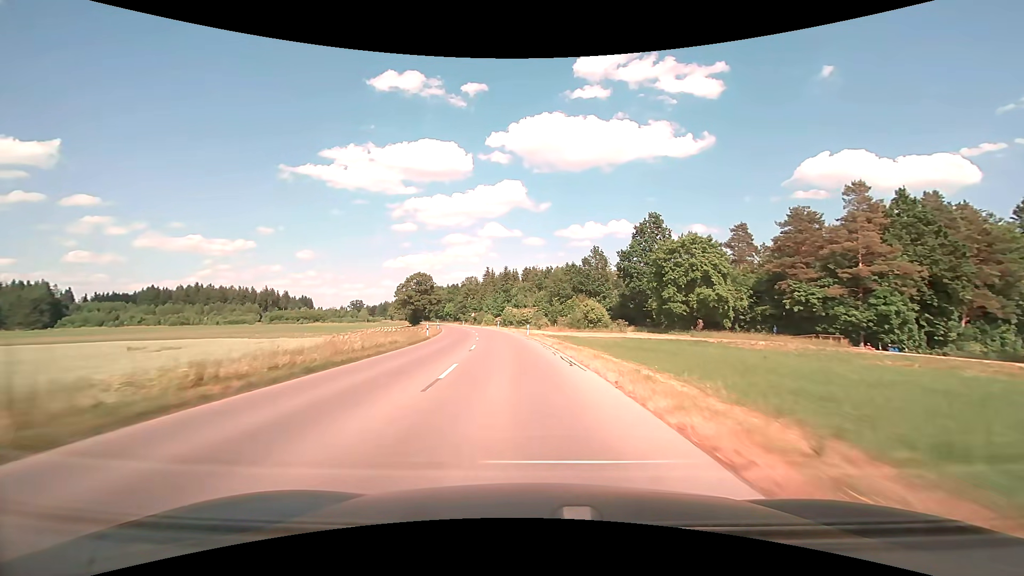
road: tertiary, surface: asphalt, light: Day
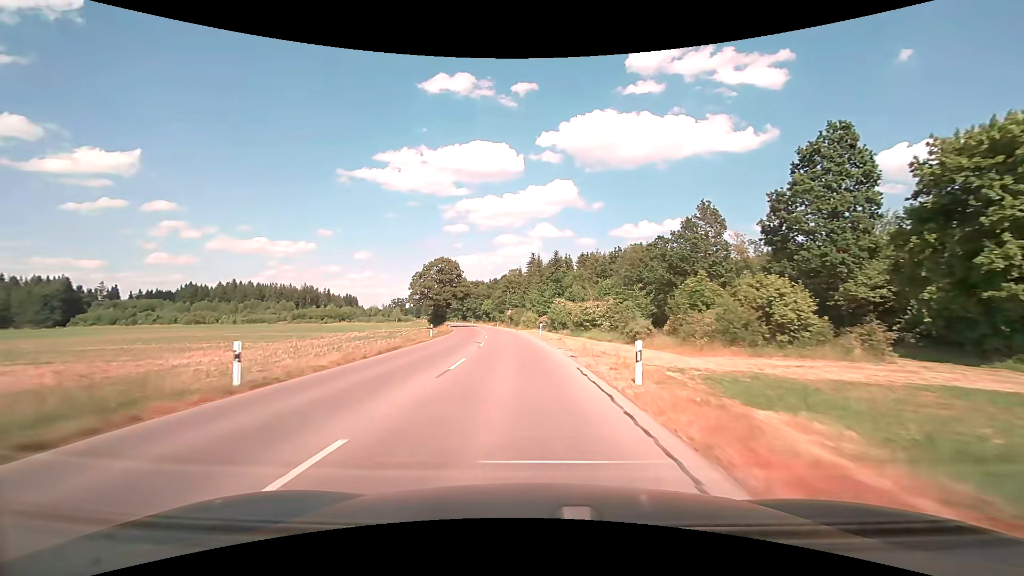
(-1.6, +33.9) m; -6°
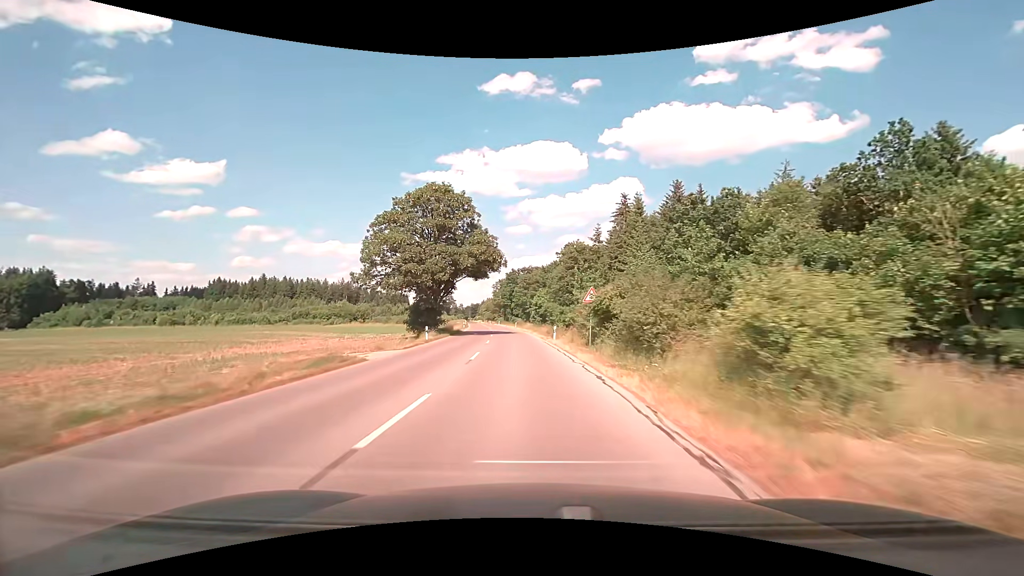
(-3.8, +56.5) m; -7°
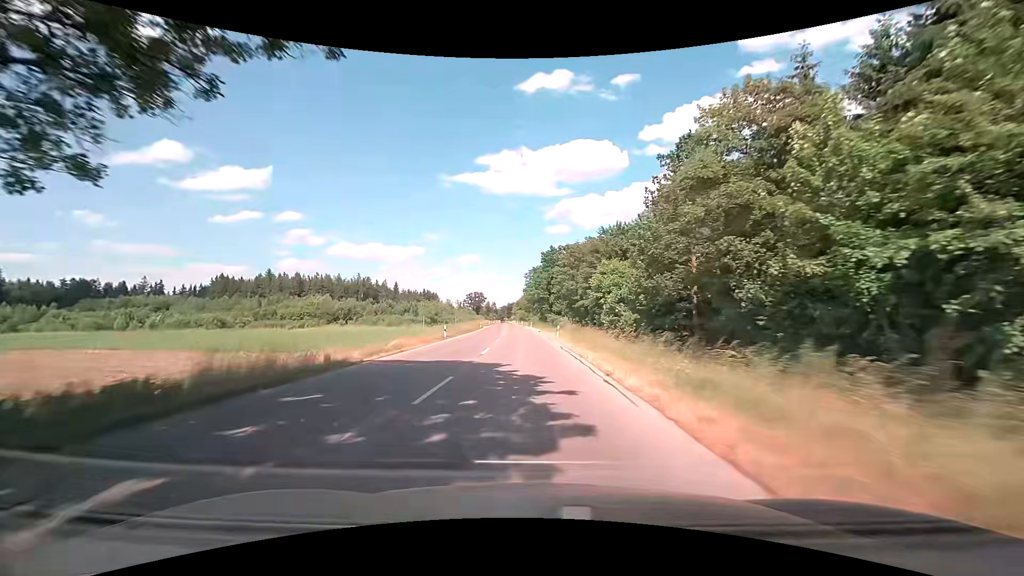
(-2.0, +46.0) m; -5°
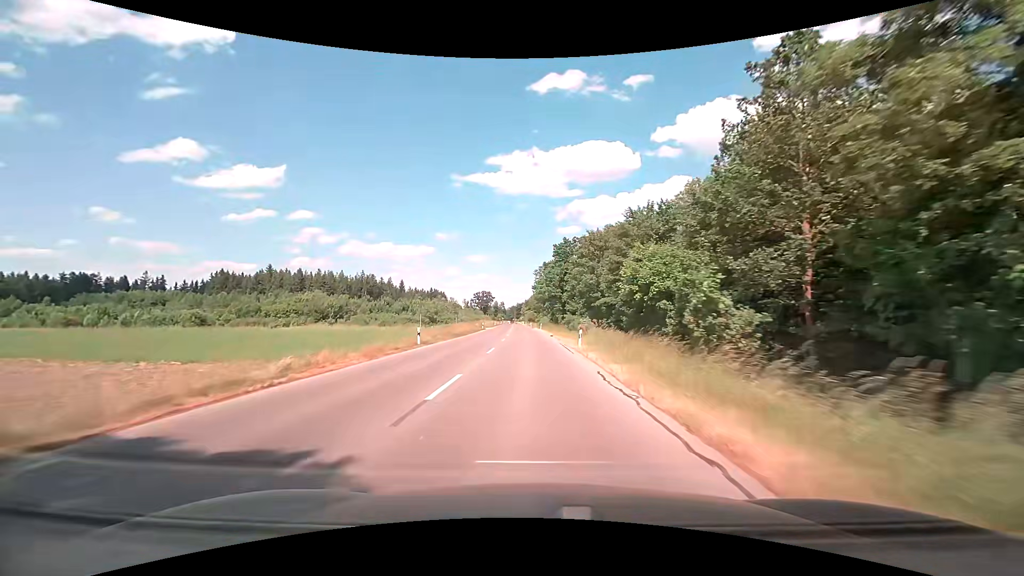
(-0.1, +11.7) m; -2°
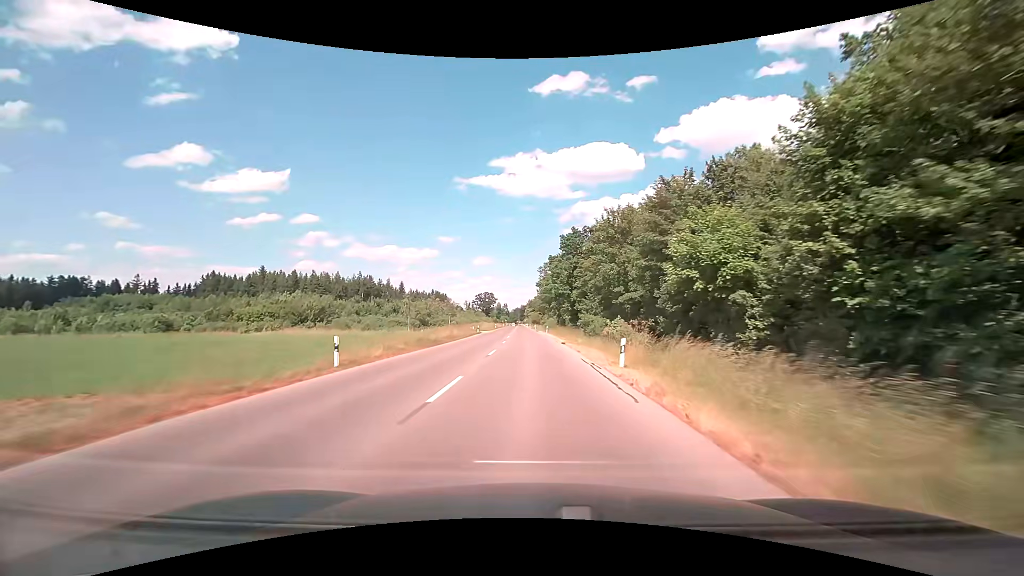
(0.0, +11.9) m; 0°
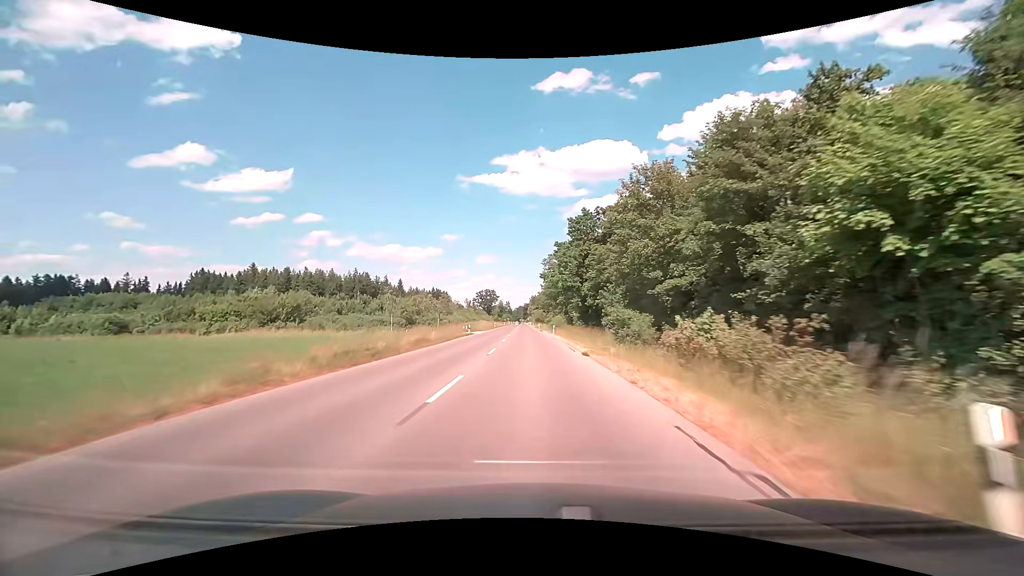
(0.0, +12.0) m; 0°
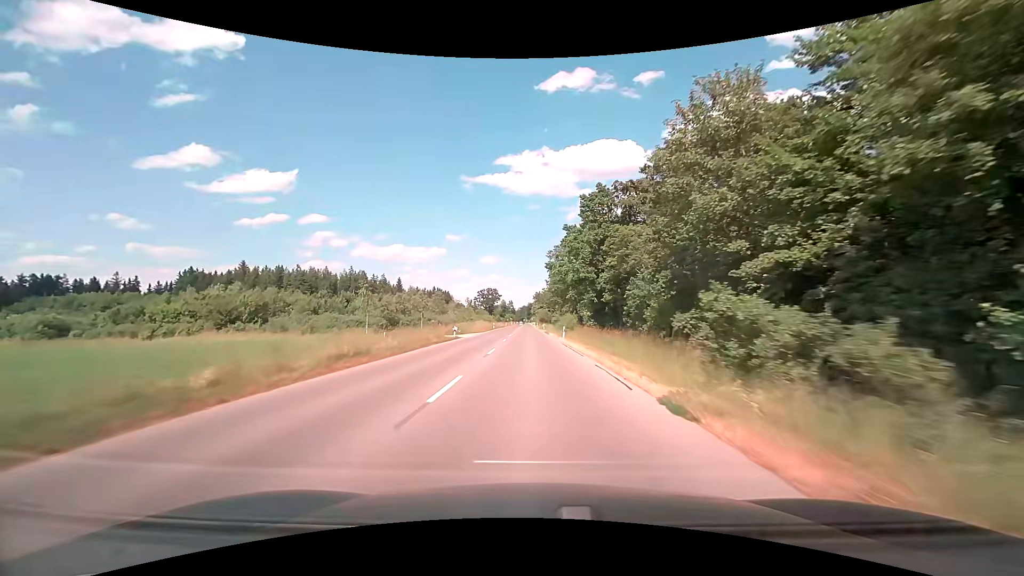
(0.0, +12.1) m; 0°
(0, +10) (0, +20) (0, +30) (0, +40) (-1, +50) (-1, +60) (-1, +70) (-1, +80) (-1, +90) (-2, +100) m
